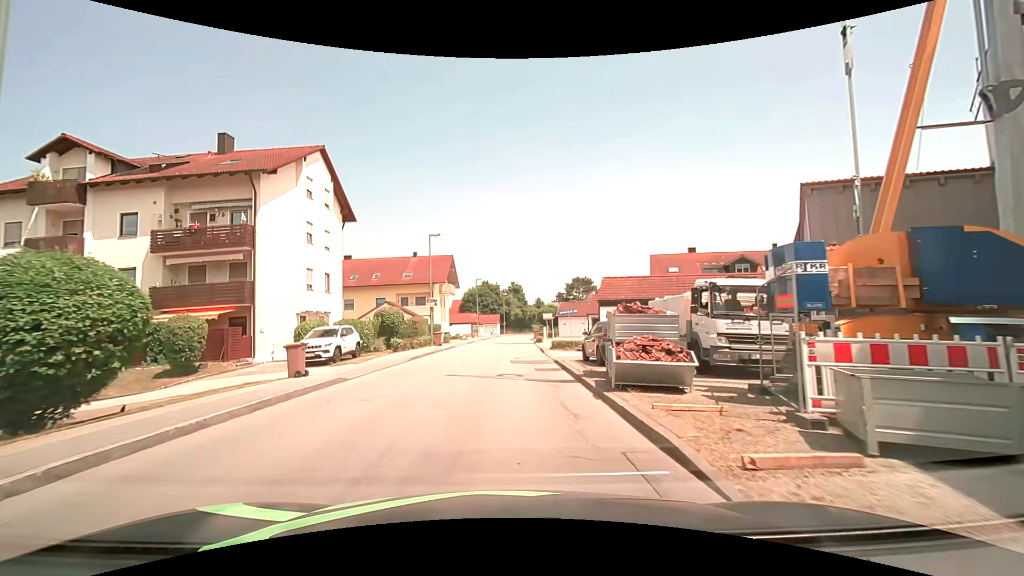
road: unclassified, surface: asphalt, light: Day
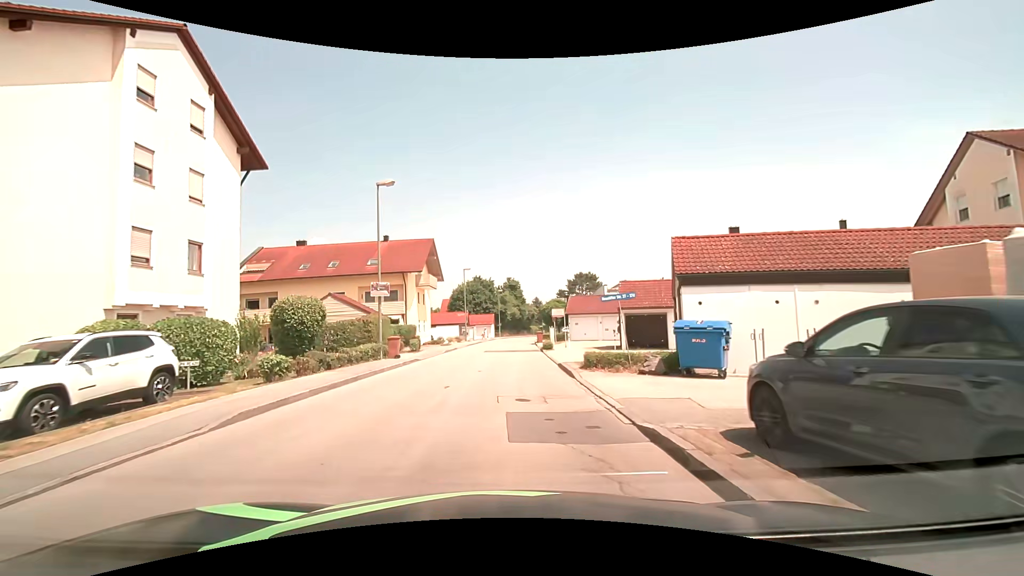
(+0.1, +13.4) m; +1°
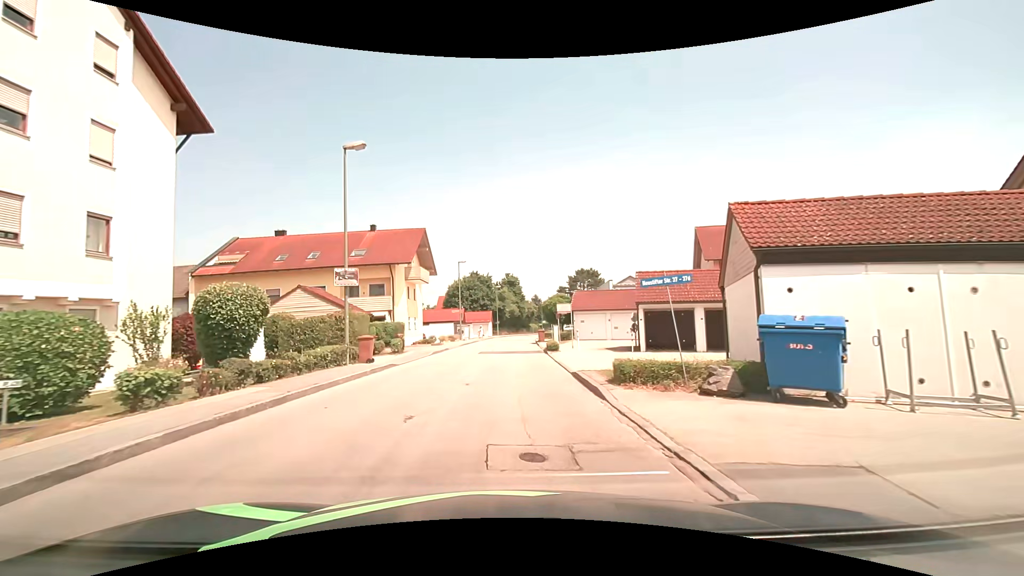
(0.0, +4.5) m; -1°
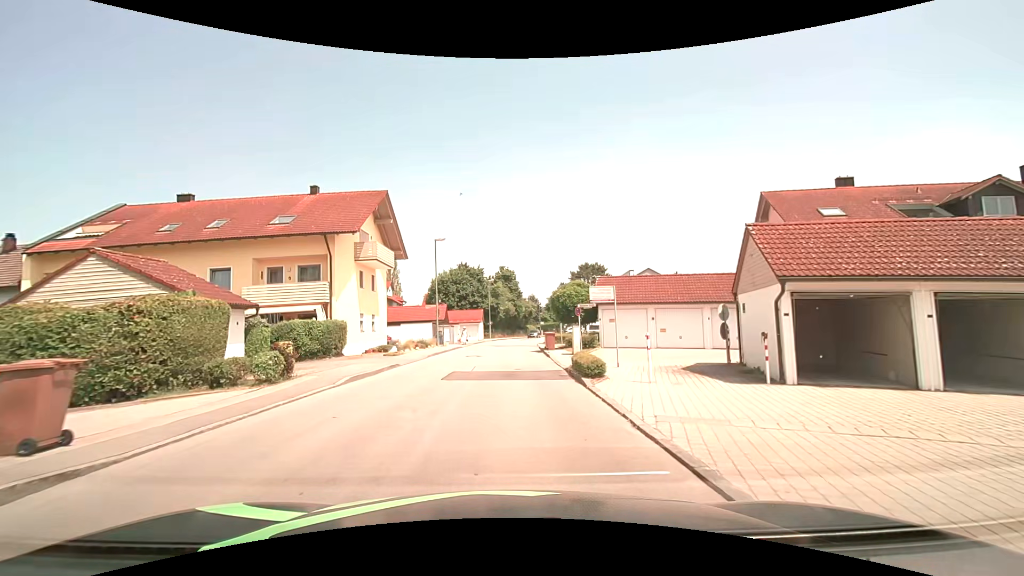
(+0.2, +13.4) m; +1°
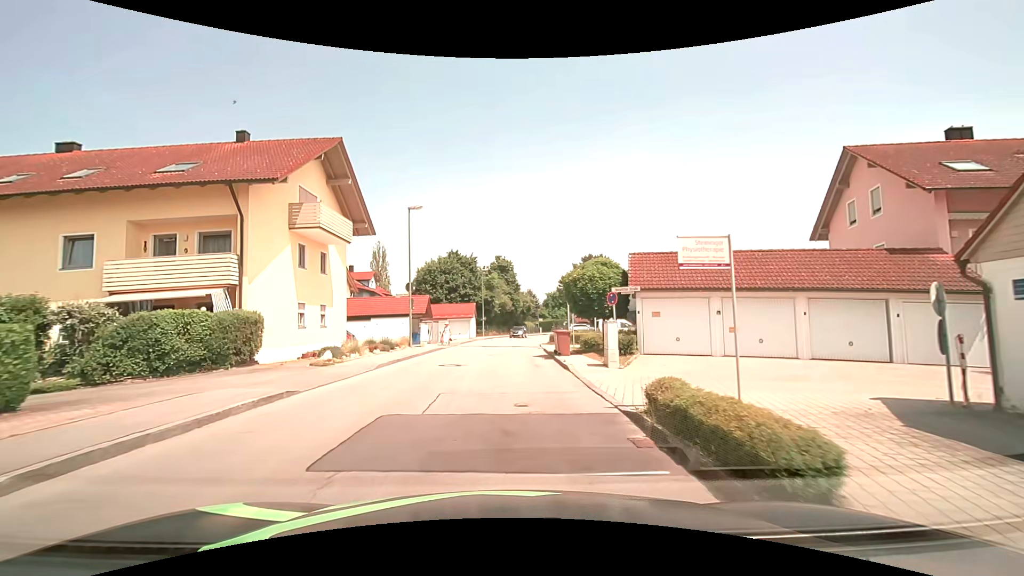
(+0.1, +8.9) m; 0°
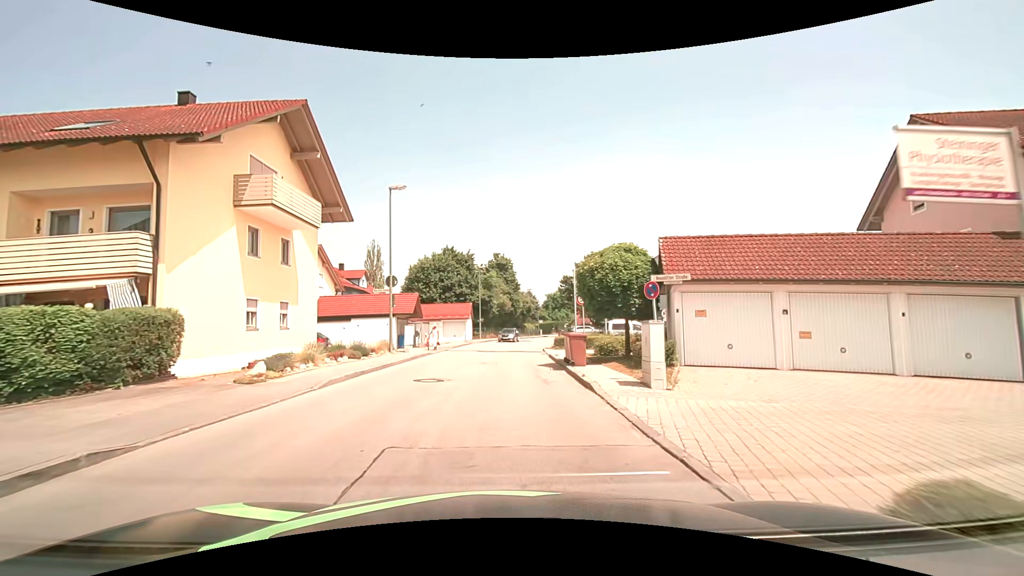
(0.0, +4.5) m; 0°
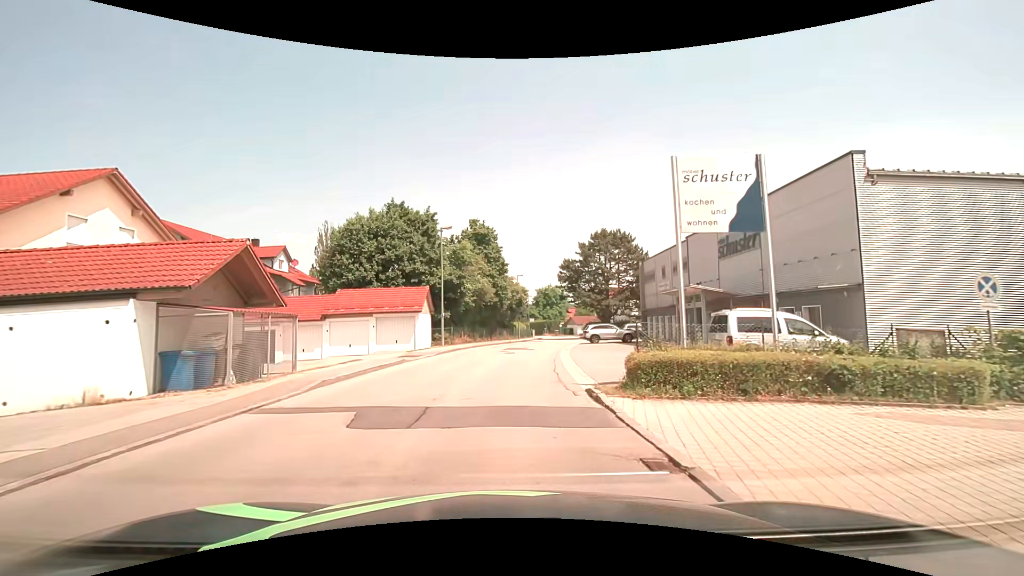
(+0.3, +22.3) m; +2°
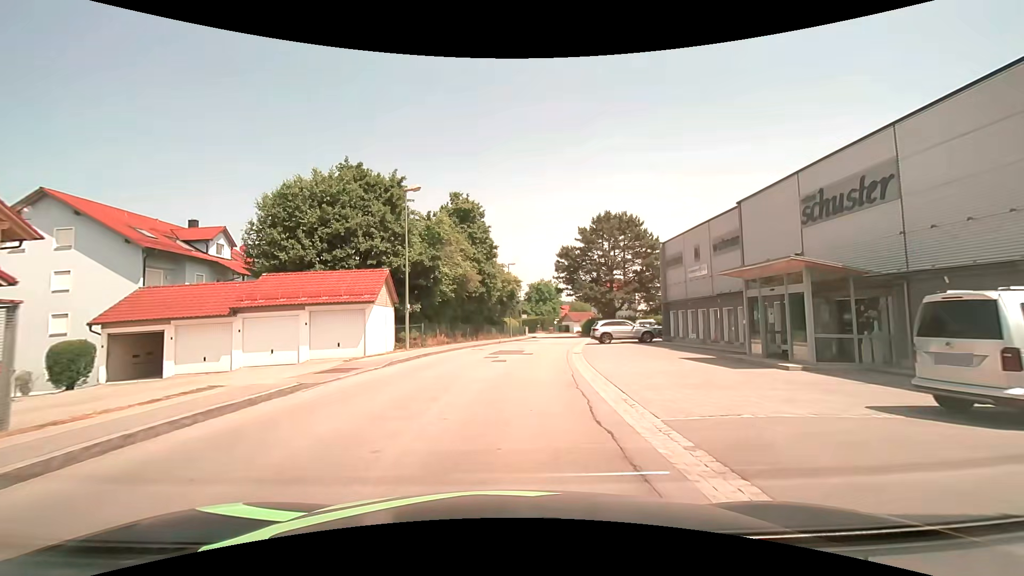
(+0.1, +9.0) m; +1°
(0, +10) (+1, +20) (+2, +30) (+3, +40) (+5, +50) (+7, +59) (+9, +69) (+9, +79) (+9, +89) (+8, +99) m
